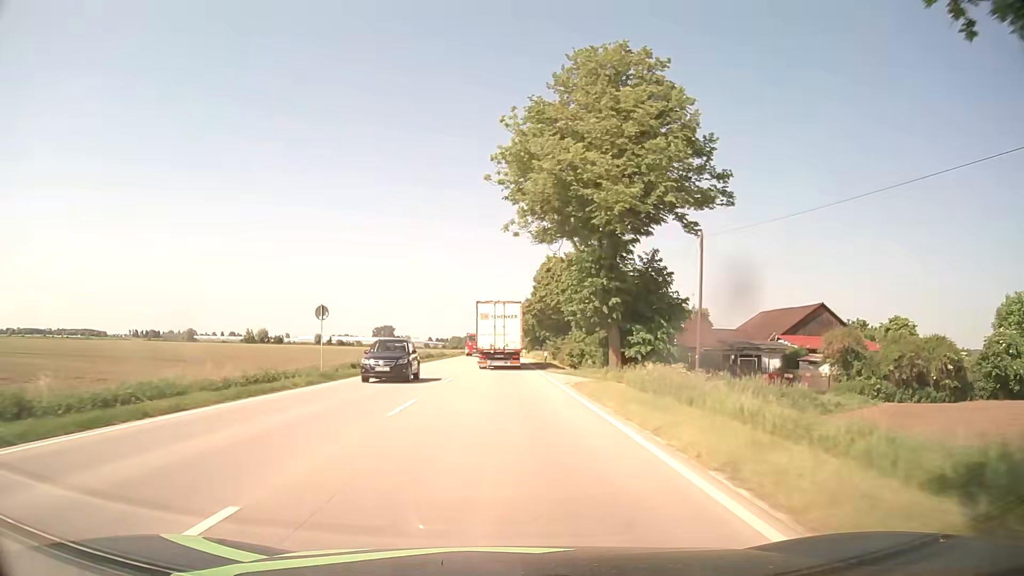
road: primary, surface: asphalt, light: Day
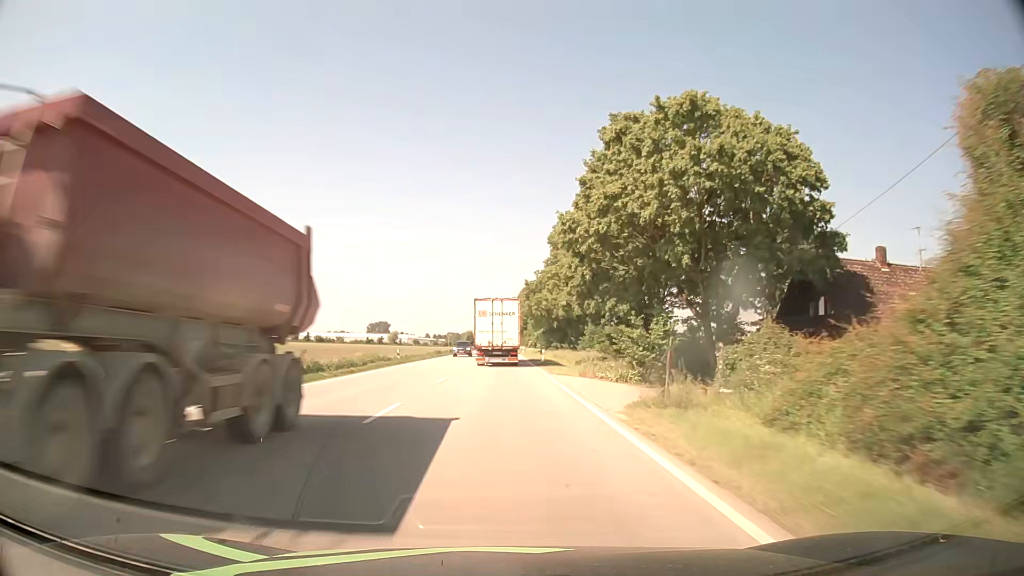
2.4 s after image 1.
(0.0, +49.7) m; 0°
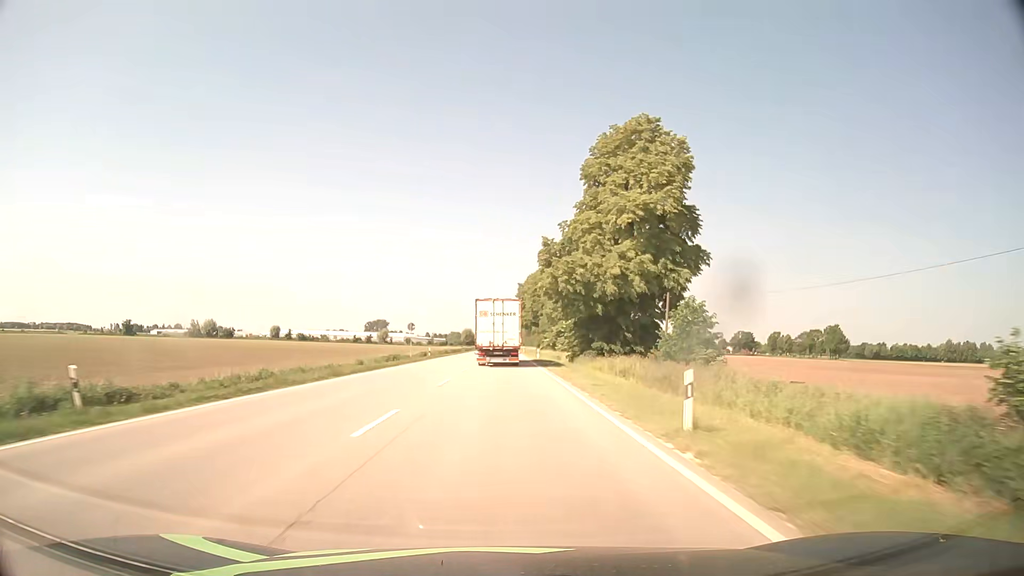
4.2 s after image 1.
(-0.1, +37.6) m; 0°
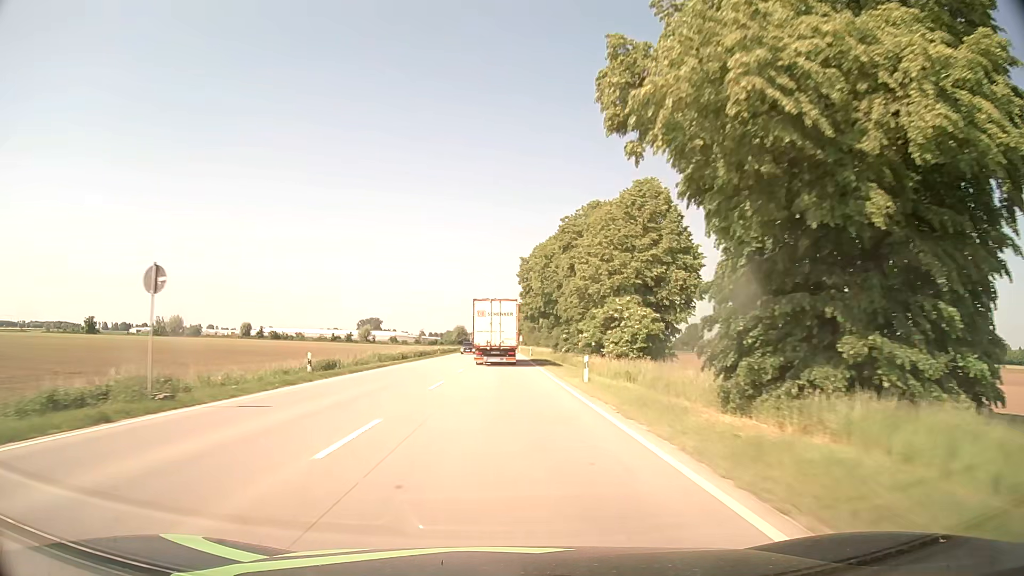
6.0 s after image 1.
(+0.3, +37.9) m; 0°
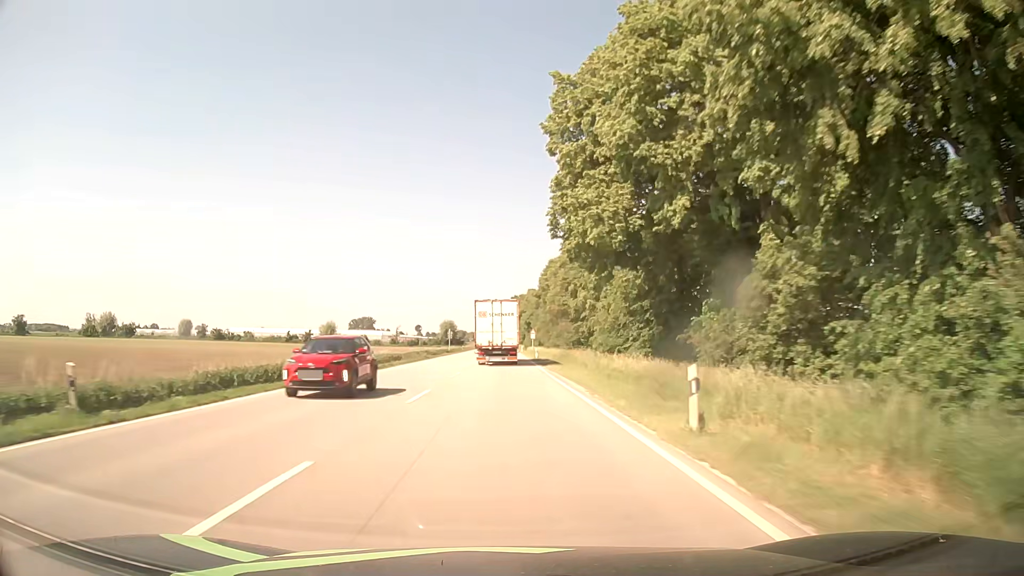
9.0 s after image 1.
(0.0, +64.0) m; 0°
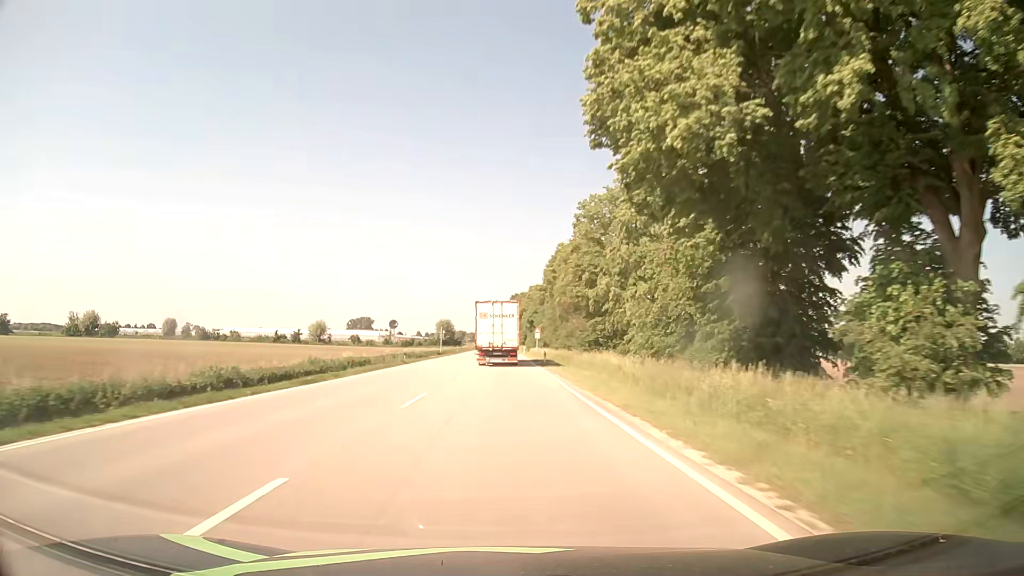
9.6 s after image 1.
(0.0, +13.0) m; 0°
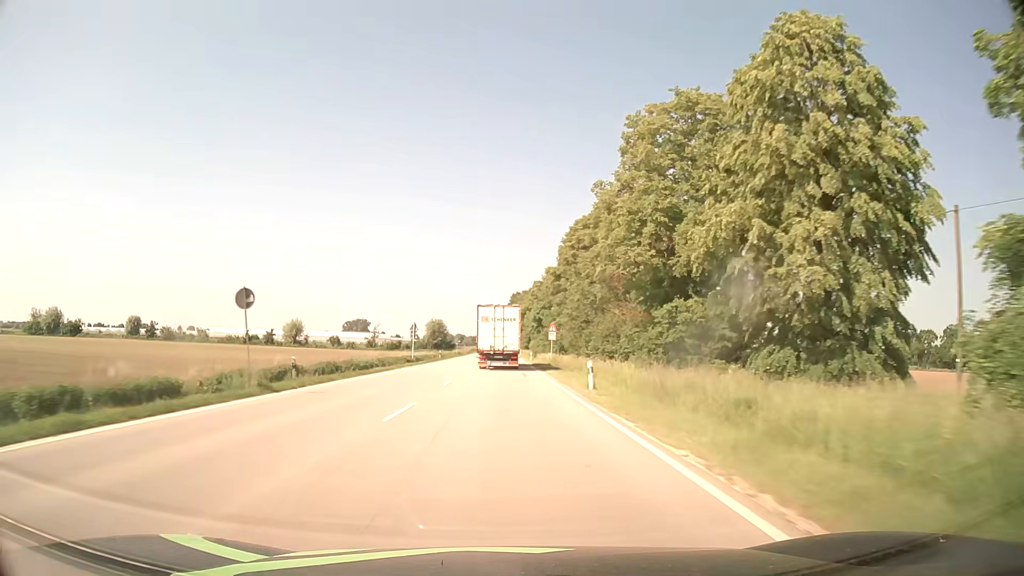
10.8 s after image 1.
(0.0, +26.1) m; 0°
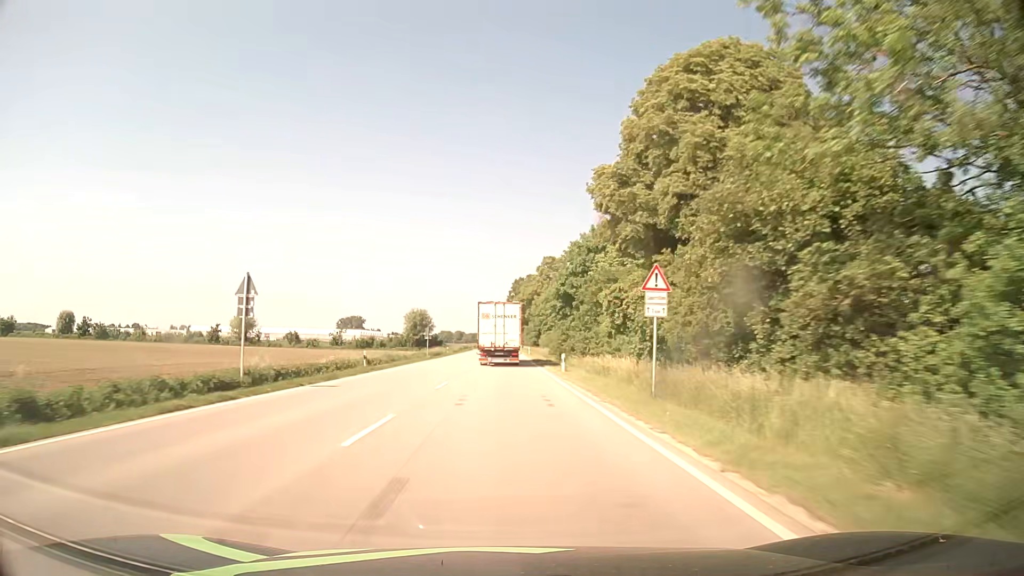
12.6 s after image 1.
(+0.1, +39.5) m; 0°
(0, +10) (0, +20) (0, +30) (0, +40) (0, +50) (0, +60) (-1, +70) (-1, +80) (-1, +90) (-1, +100) m
